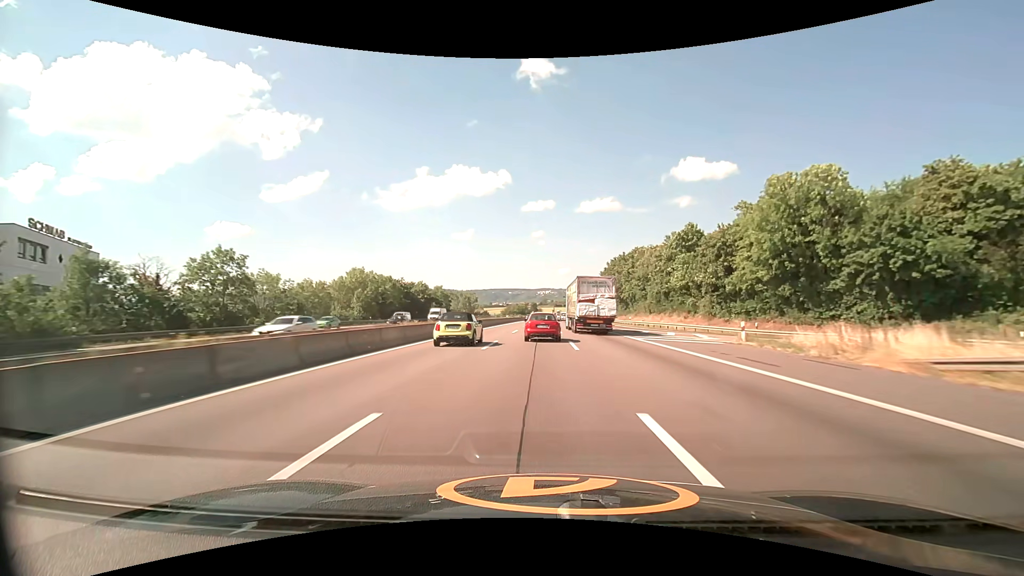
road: motorway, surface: asphalt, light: Day
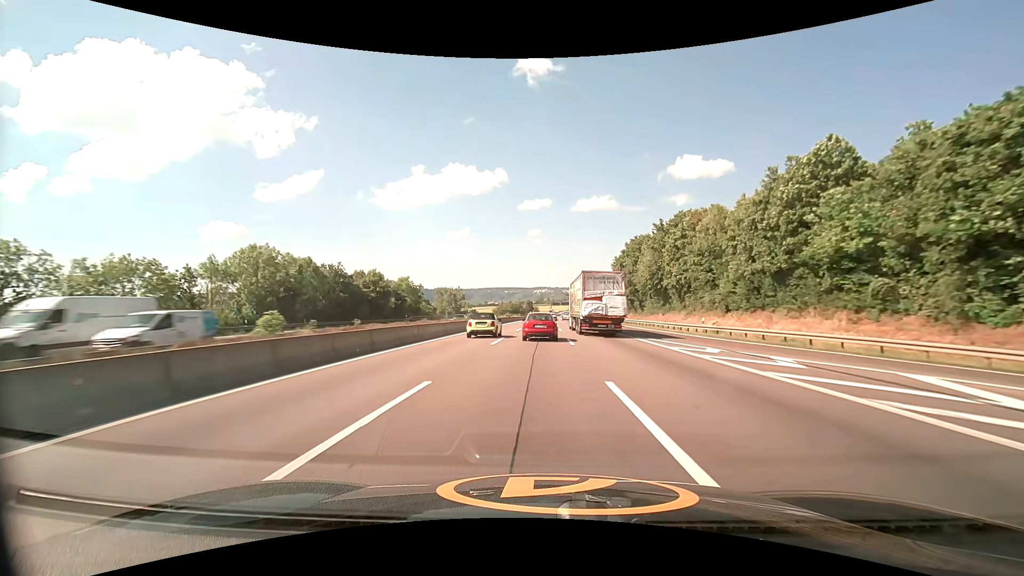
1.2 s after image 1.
(+0.2, +32.7) m; 0°
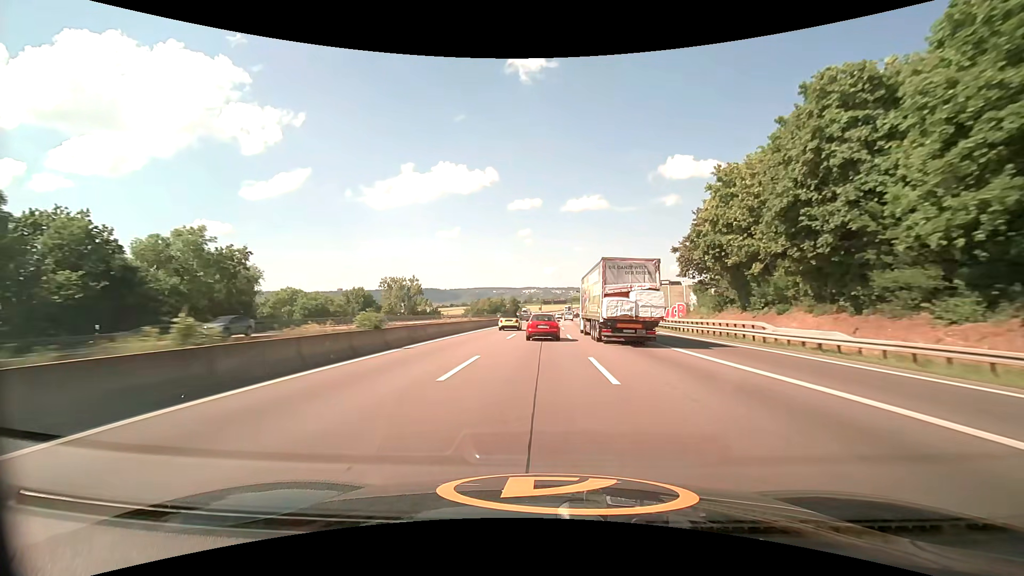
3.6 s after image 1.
(+0.6, +65.6) m; +1°
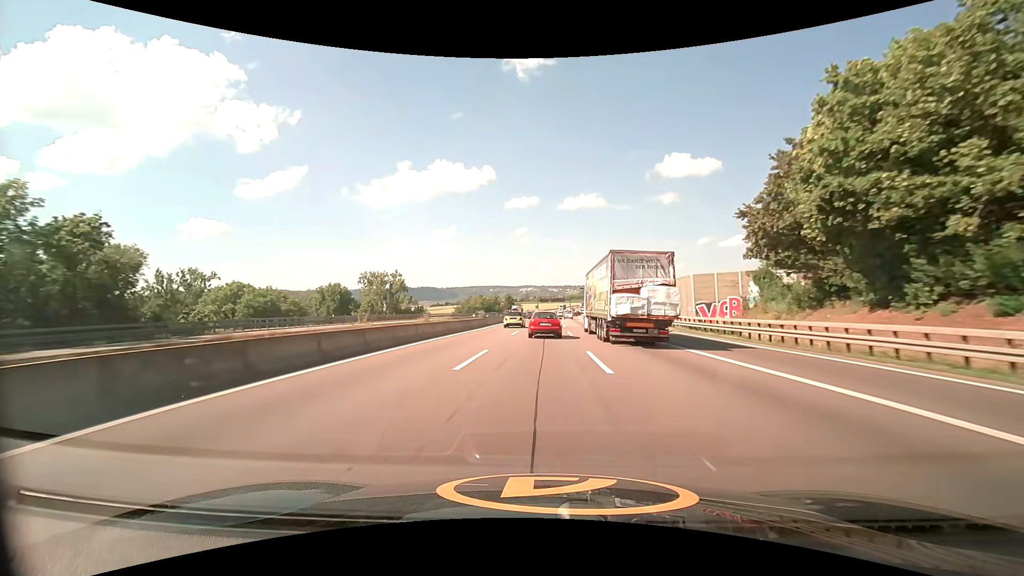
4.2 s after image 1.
(+0.1, +16.5) m; 0°
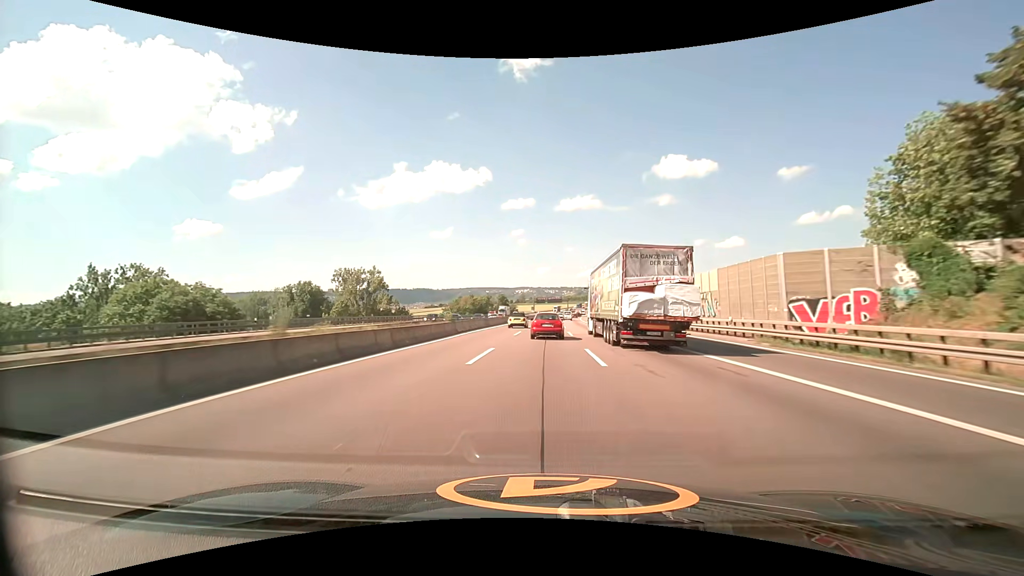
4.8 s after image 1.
(+0.1, +16.5) m; +1°
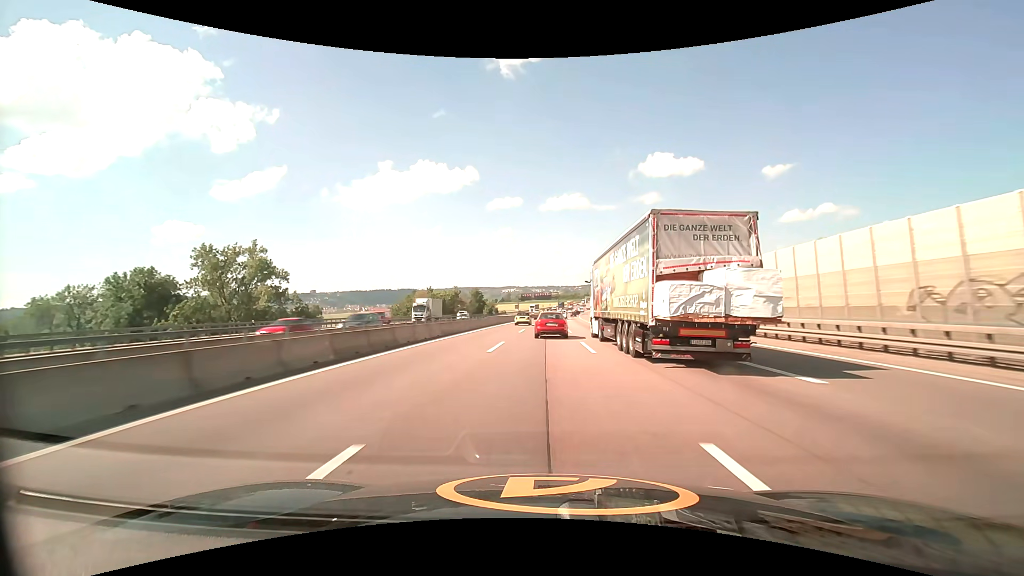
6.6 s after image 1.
(+0.7, +49.8) m; +1°
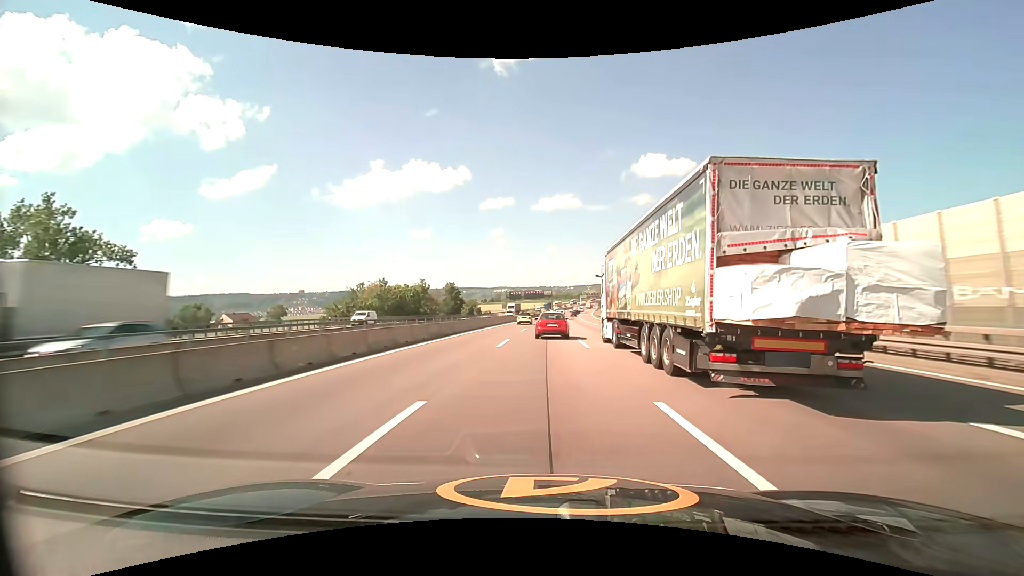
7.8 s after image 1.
(+0.3, +33.4) m; +1°
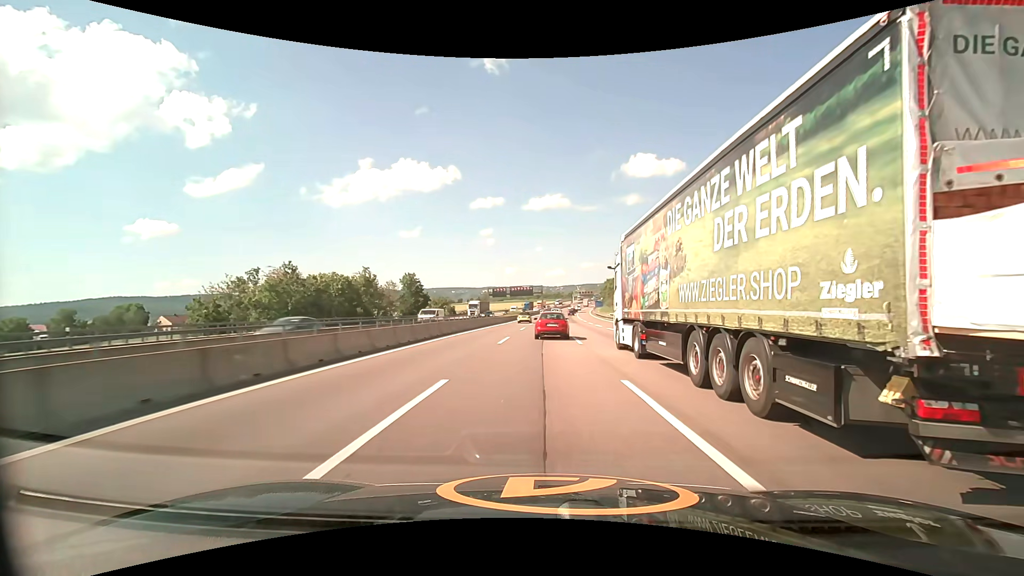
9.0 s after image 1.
(+0.4, +33.5) m; +1°
(0, +10) (0, +20) (0, +30) (0, +40) (0, +50) (+1, +60) (+1, +70) (+1, +80) (+2, +90) (+2, +100) m
